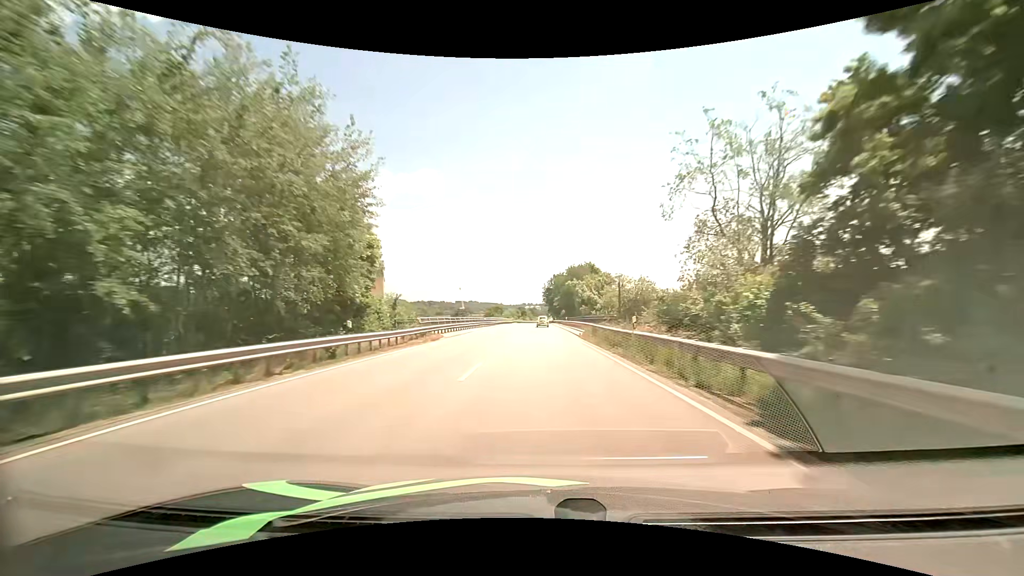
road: primary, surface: asphalt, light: Day
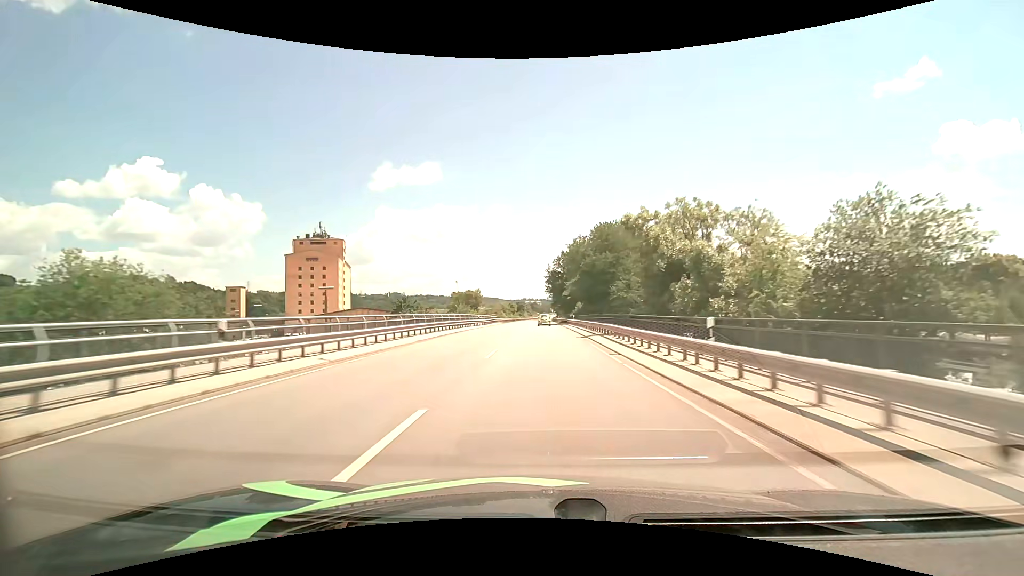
(-0.1, +55.3) m; 0°
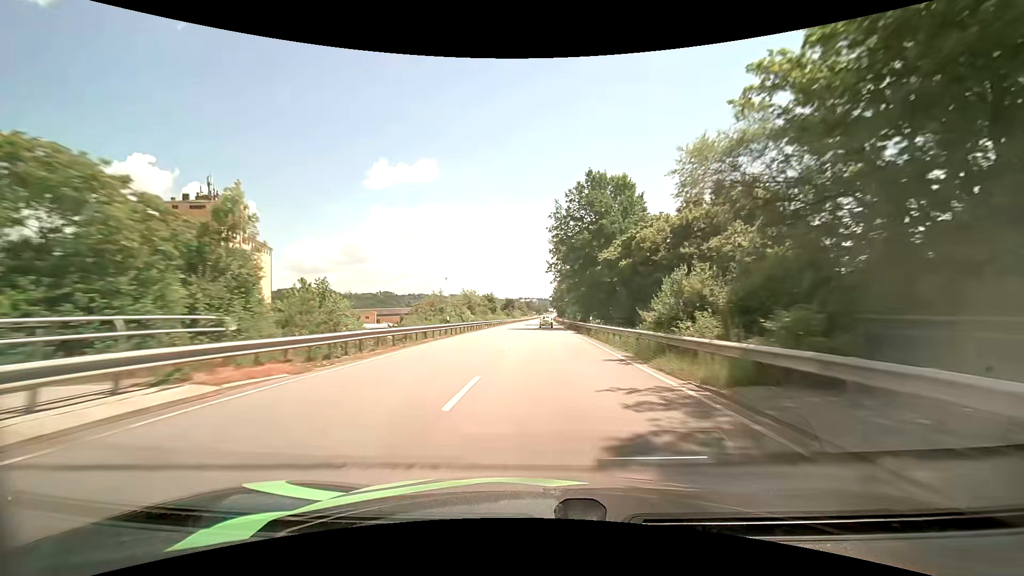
(0.0, +68.5) m; 0°
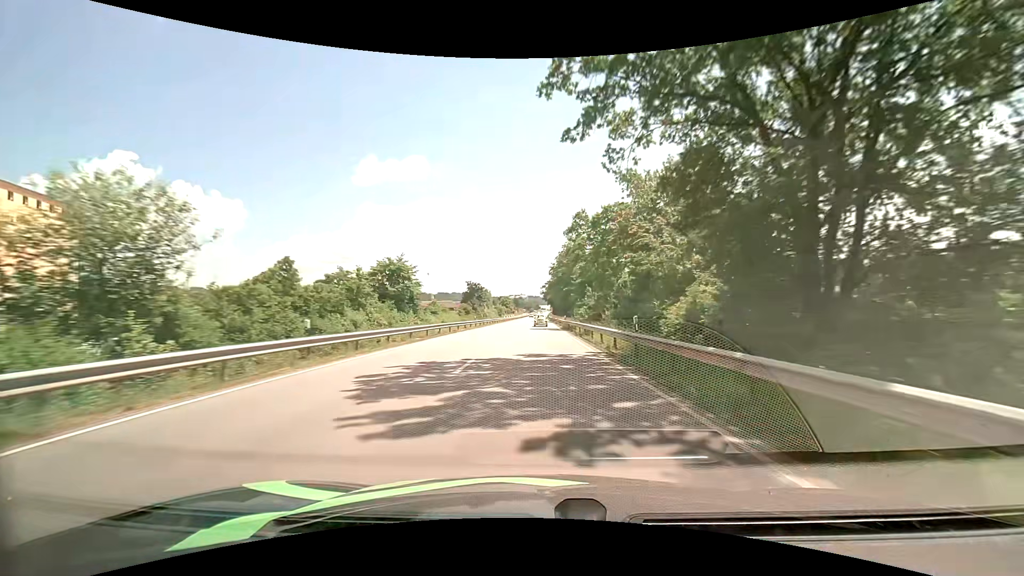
(+0.9, +67.9) m; +1°
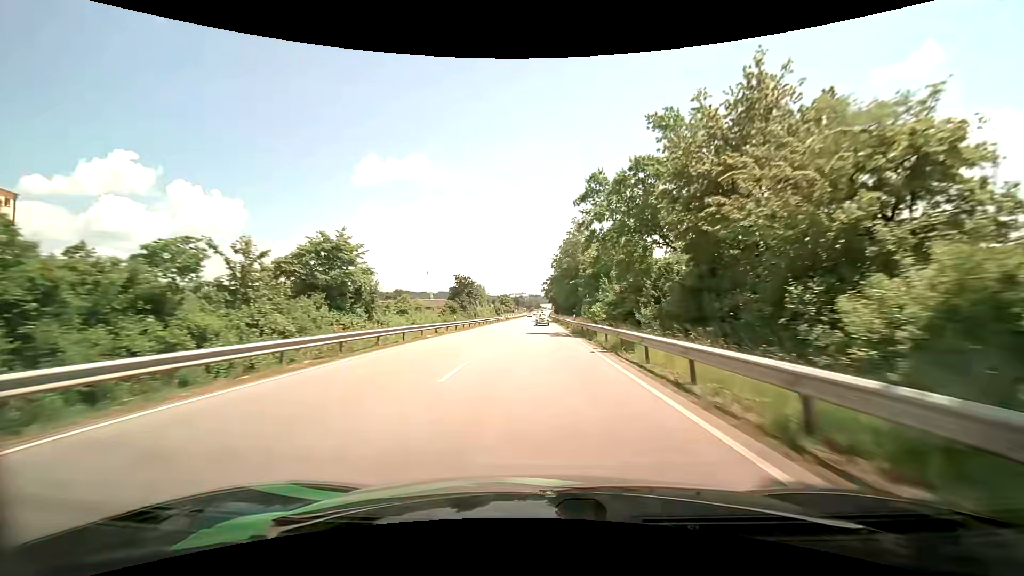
(-0.1, +13.5) m; 0°
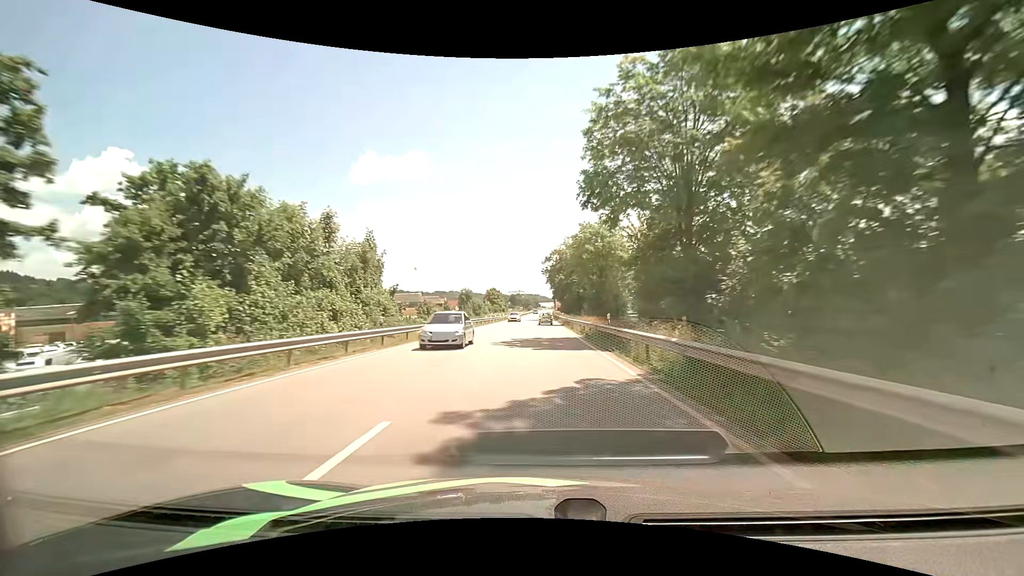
(+0.1, +67.9) m; 0°
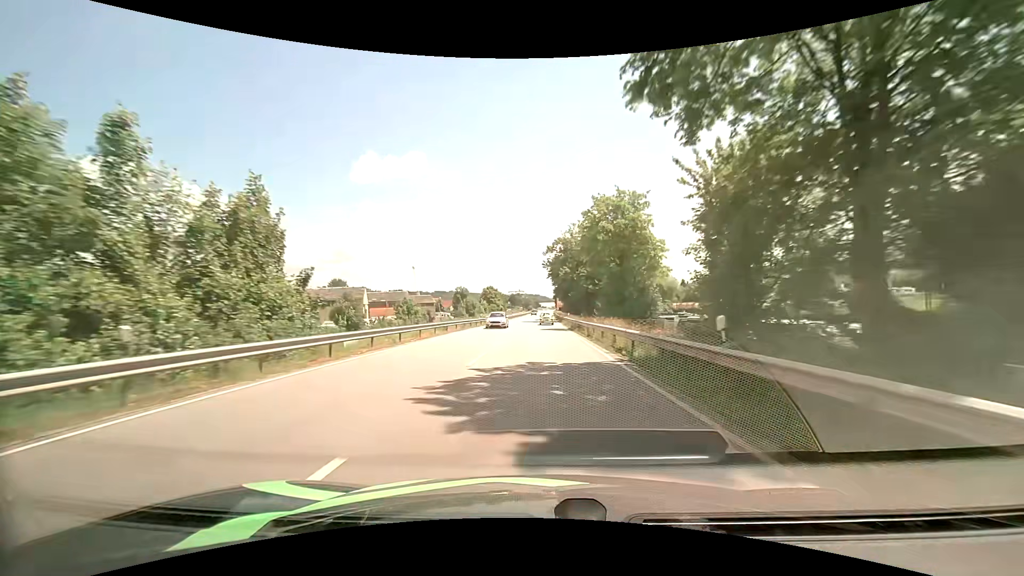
(0.0, +13.5) m; 0°
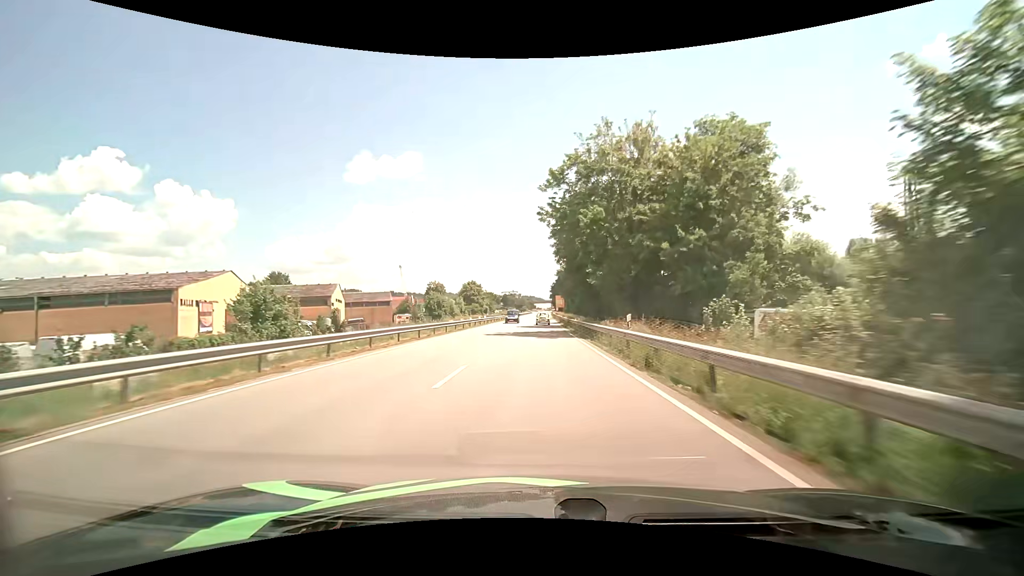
(+0.2, +39.9) m; +1°
(0, +10) (0, +20) (0, +30) (0, +40) (0, +50) (0, +60) (0, +70) (0, +80) (+1, +90) (+1, +100) m
